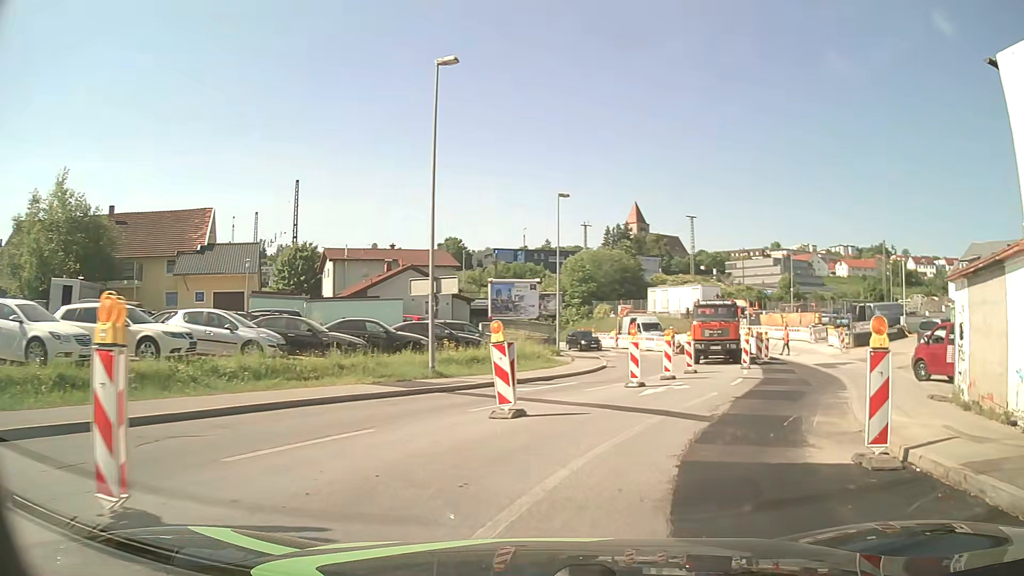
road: tertiary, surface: asphalt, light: Day
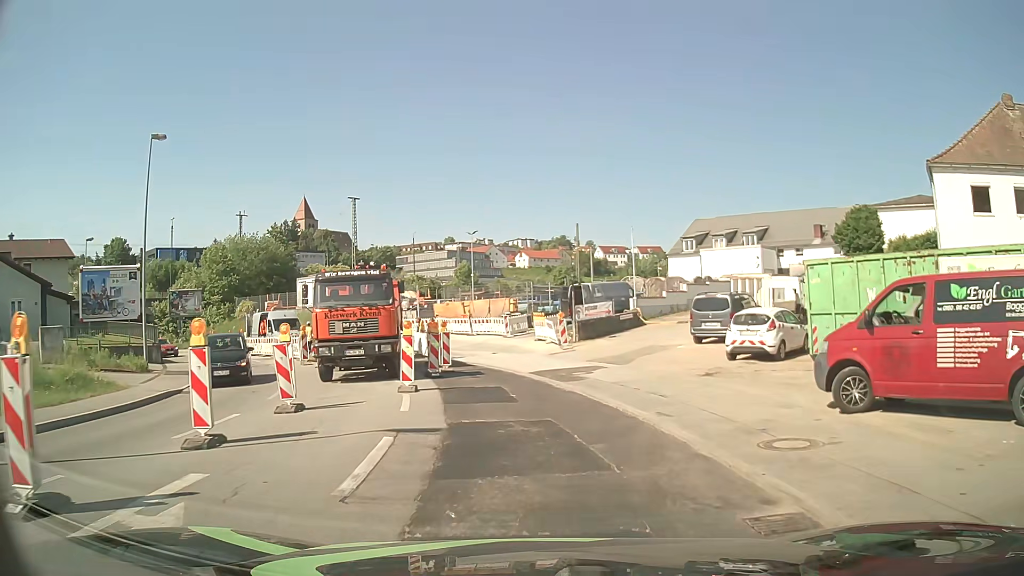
(+3.6, +13.4) m; +28°
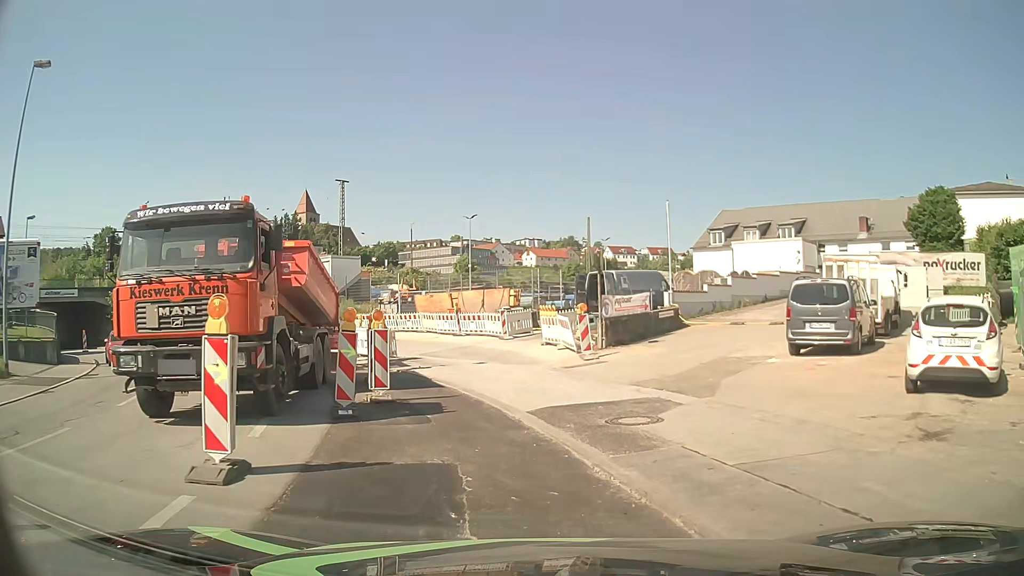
(-0.1, +9.7) m; -2°
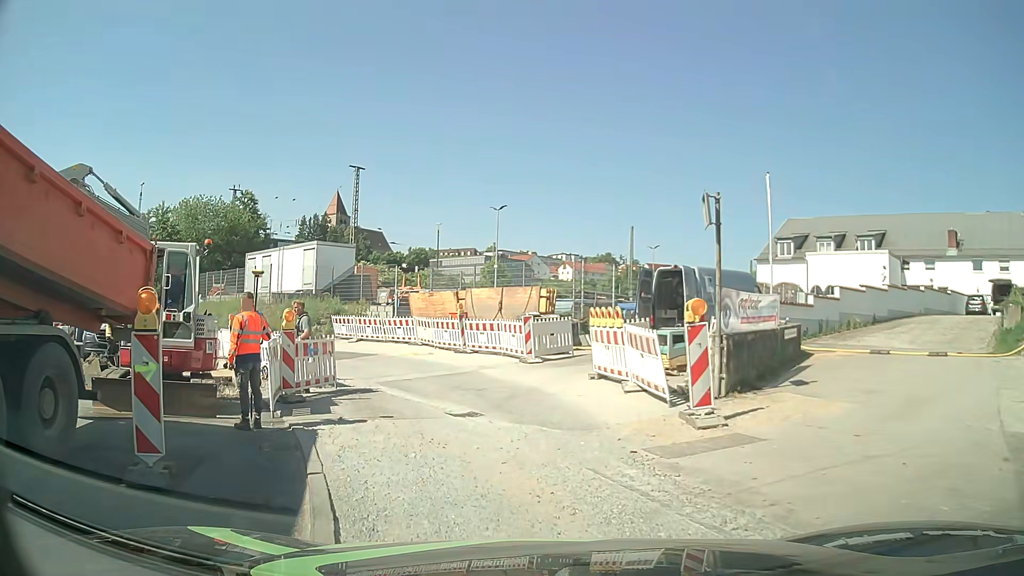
(0.0, +10.5) m; -2°
